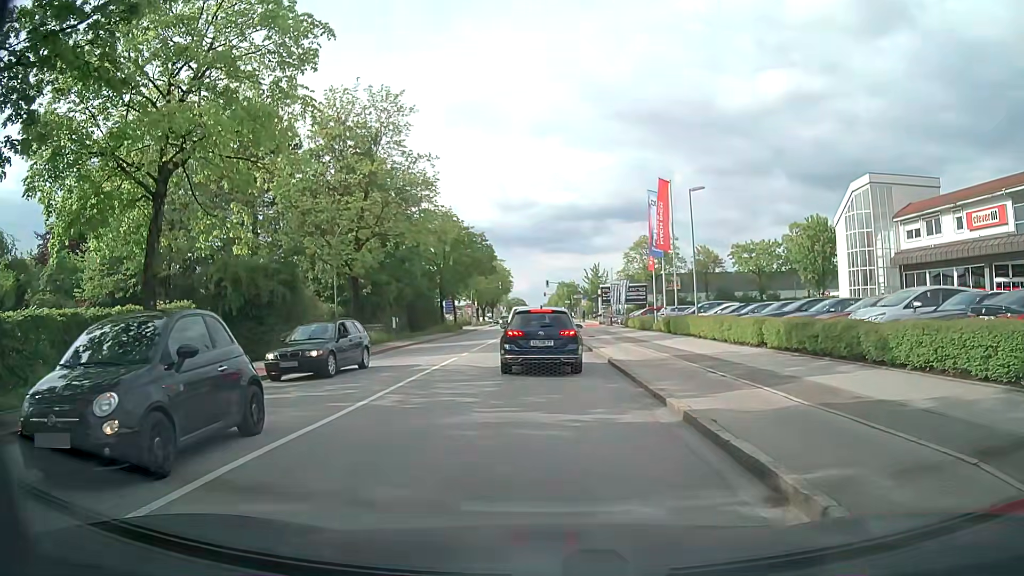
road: secondary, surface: asphalt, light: Day
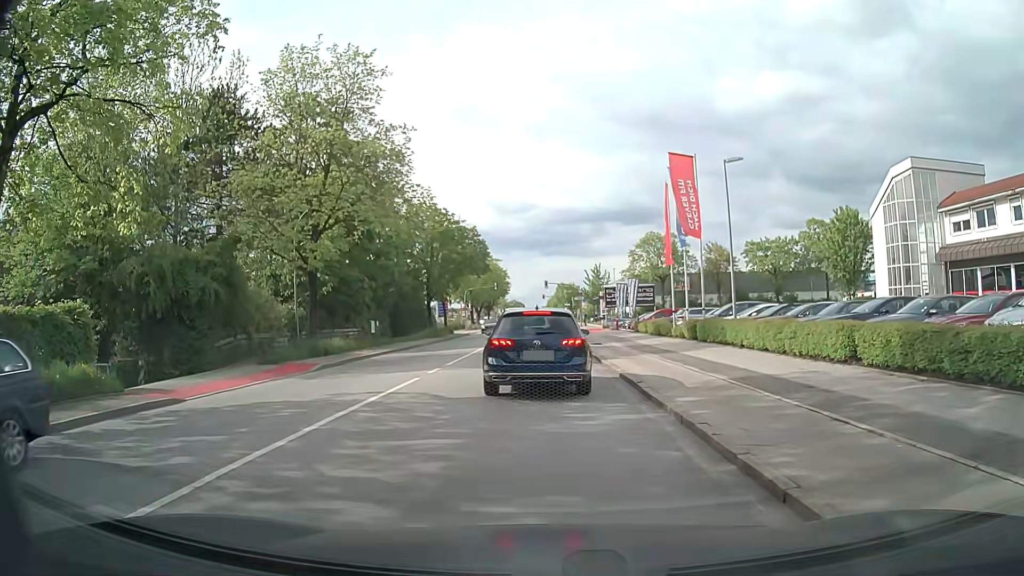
(0.0, +6.1) m; 0°
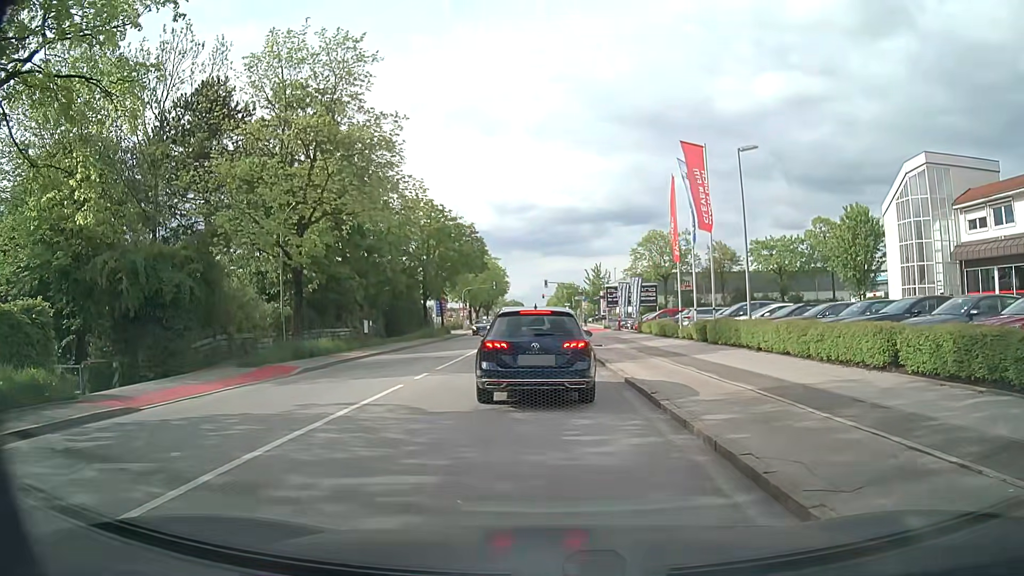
(0.0, +1.7) m; -2°
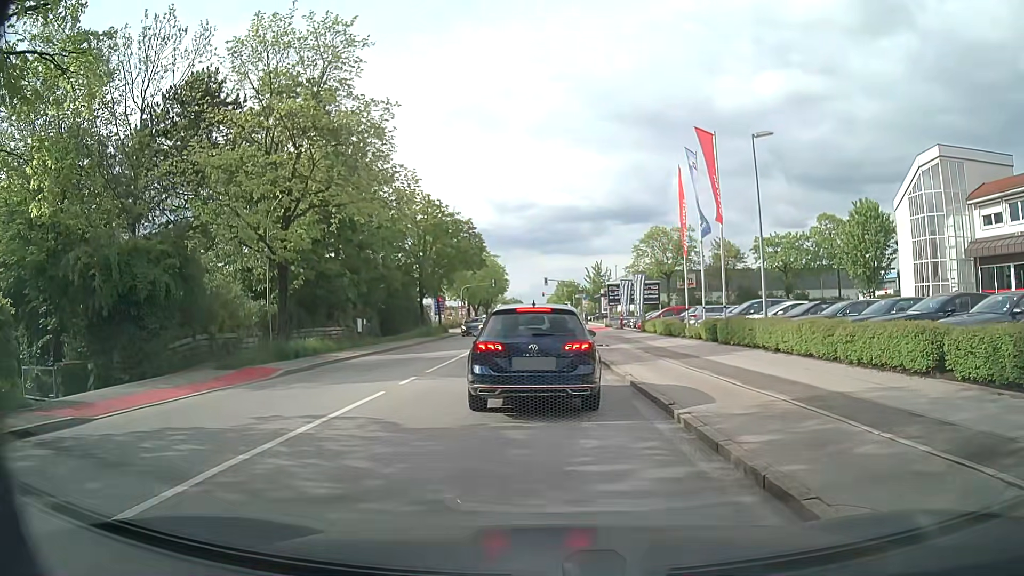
(0.0, +1.6) m; +2°
